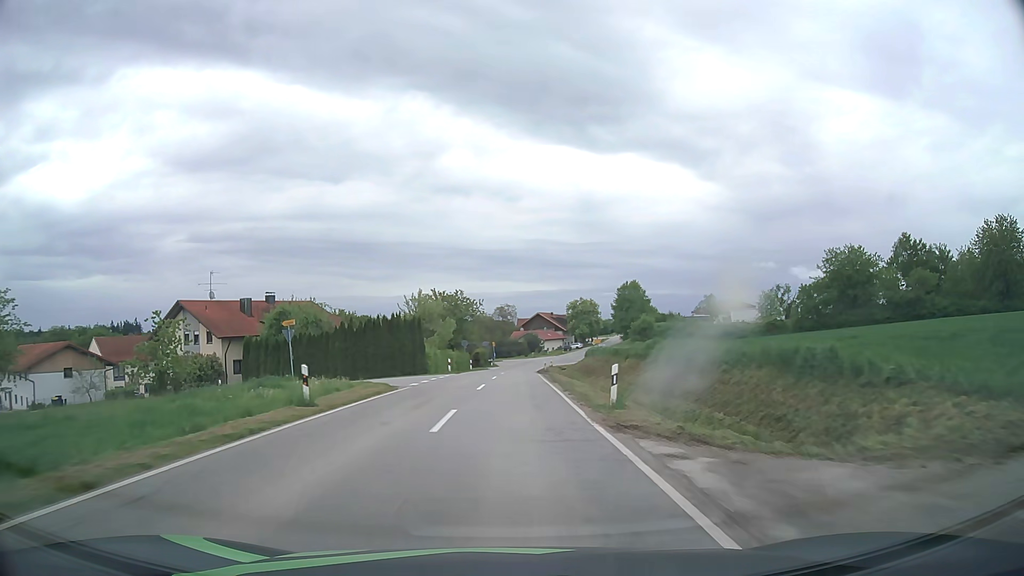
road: tertiary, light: Day
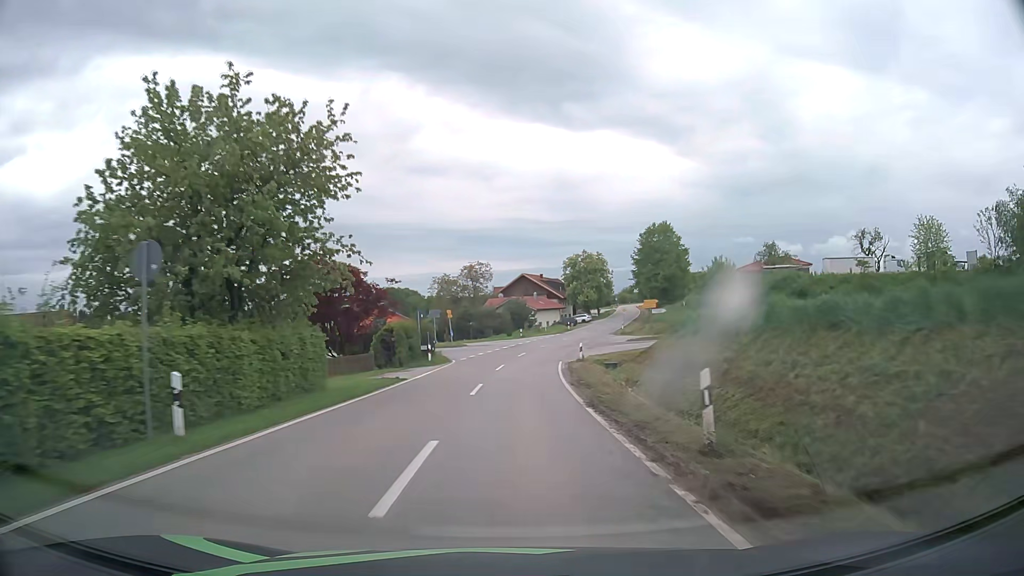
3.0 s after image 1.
(+0.8, +54.0) m; +2°
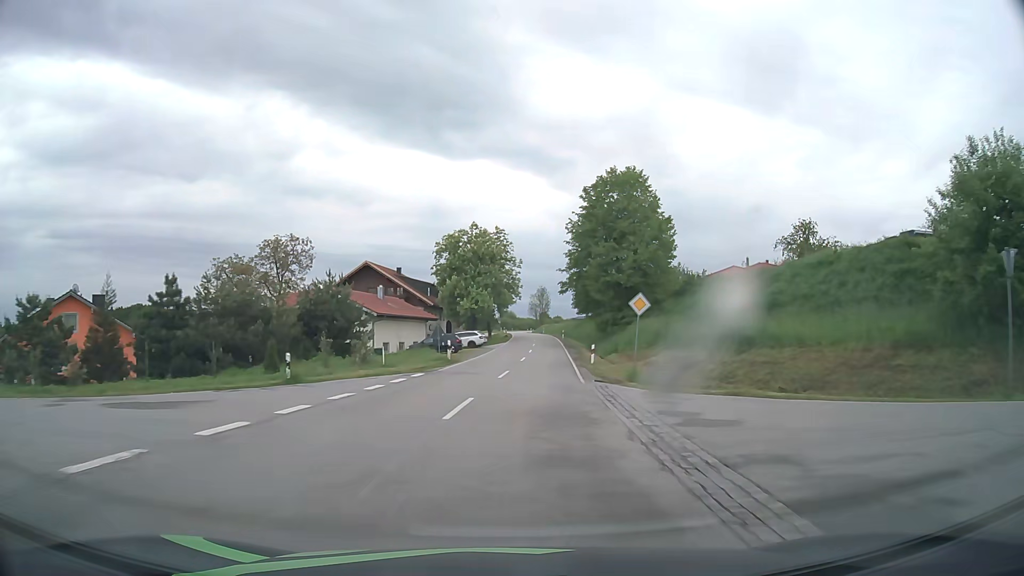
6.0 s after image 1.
(+3.7, +53.8) m; +11°
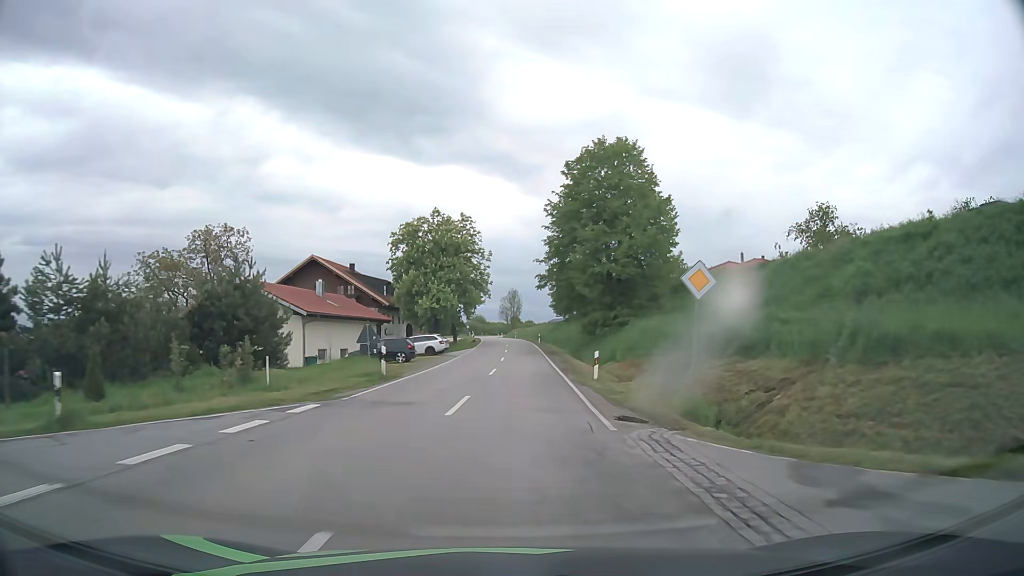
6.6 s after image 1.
(+0.3, +10.6) m; +3°
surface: asphalt
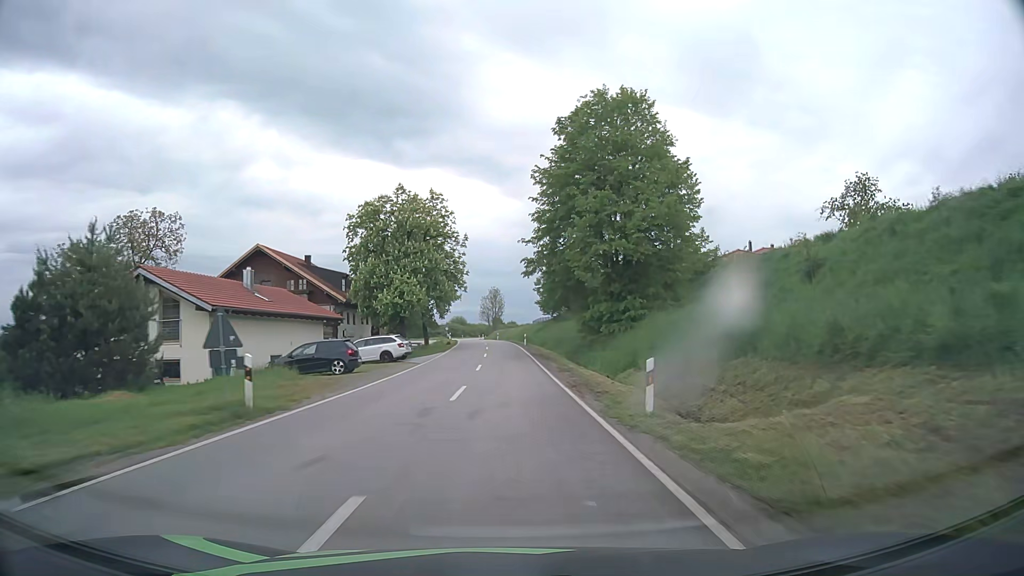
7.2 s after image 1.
(+0.2, +10.6) m; +2°
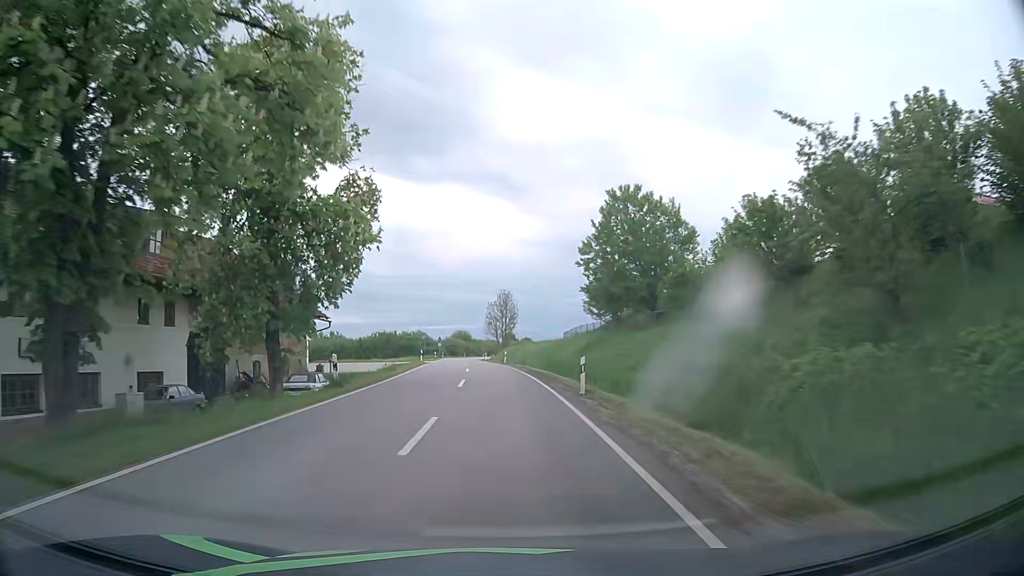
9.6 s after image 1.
(0.0, +42.3) m; -1°
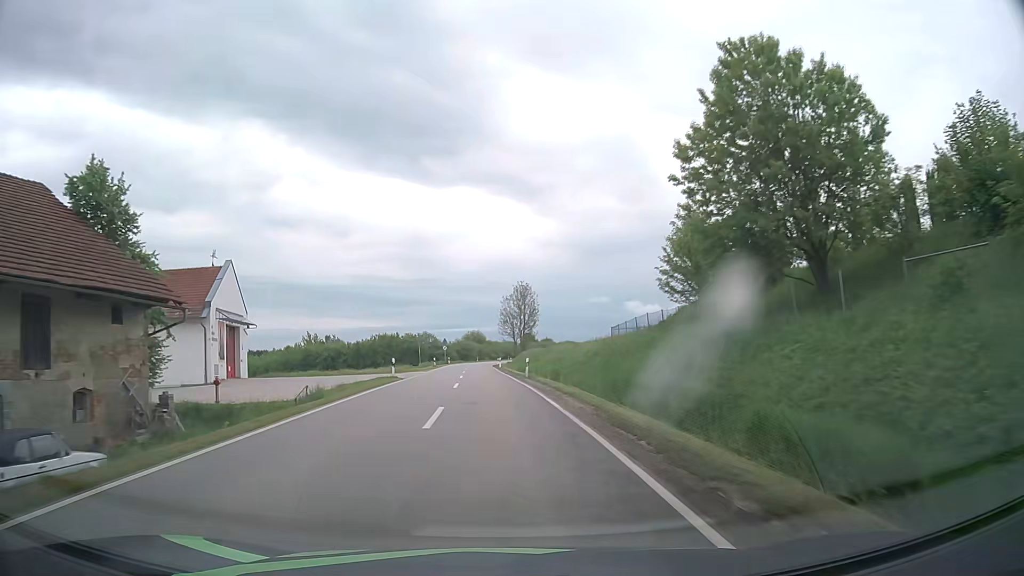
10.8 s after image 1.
(-0.2, +21.1) m; -1°
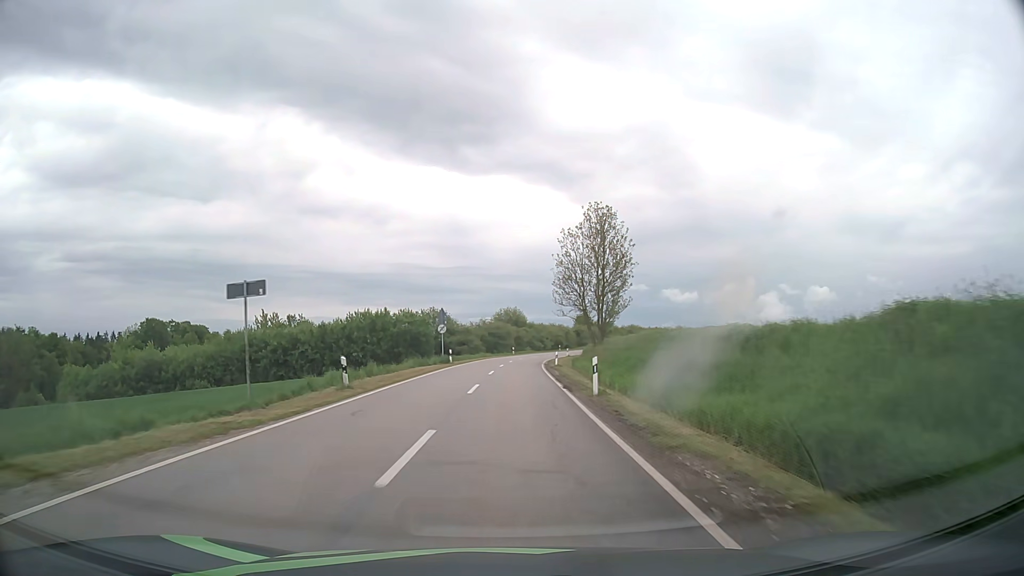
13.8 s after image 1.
(-2.3, +53.3) m; -4°
(0, +10) (0, +20) (0, +30) (+1, +40) (+1, +50) (+2, +60) (+3, +70) (+4, +80) (+6, +90) (+8, +99) m
